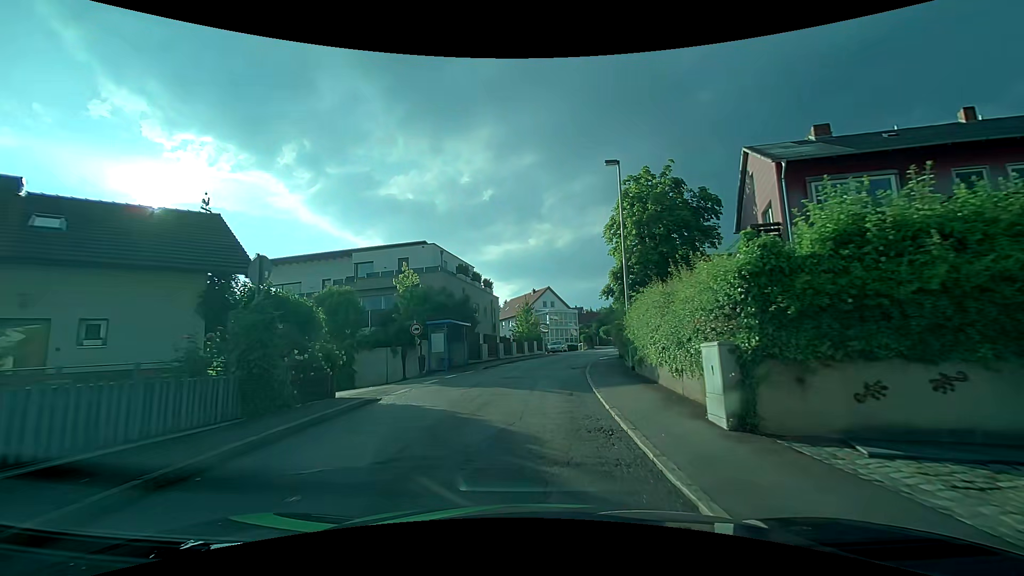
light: Day
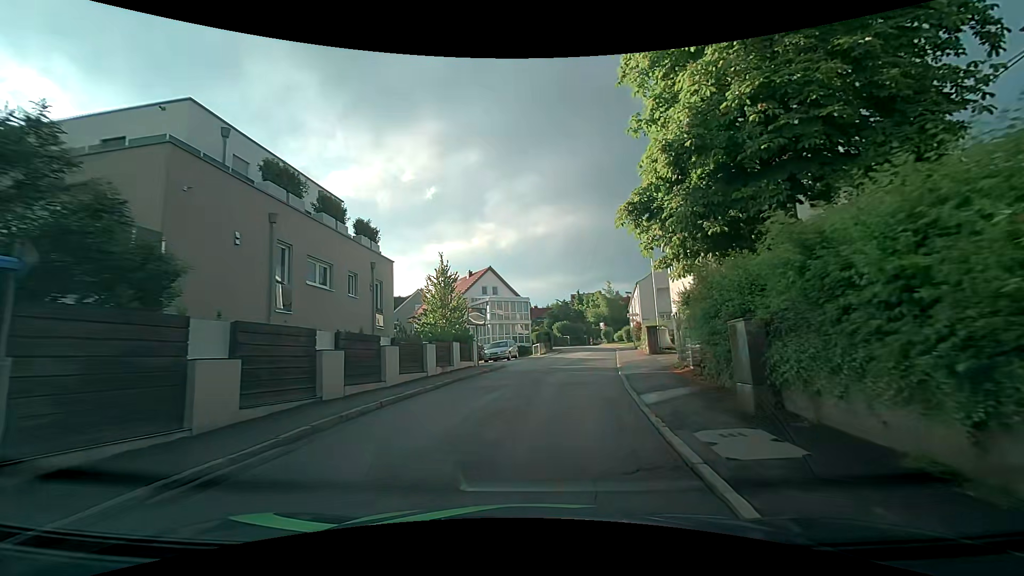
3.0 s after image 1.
(+1.0, +23.3) m; +6°
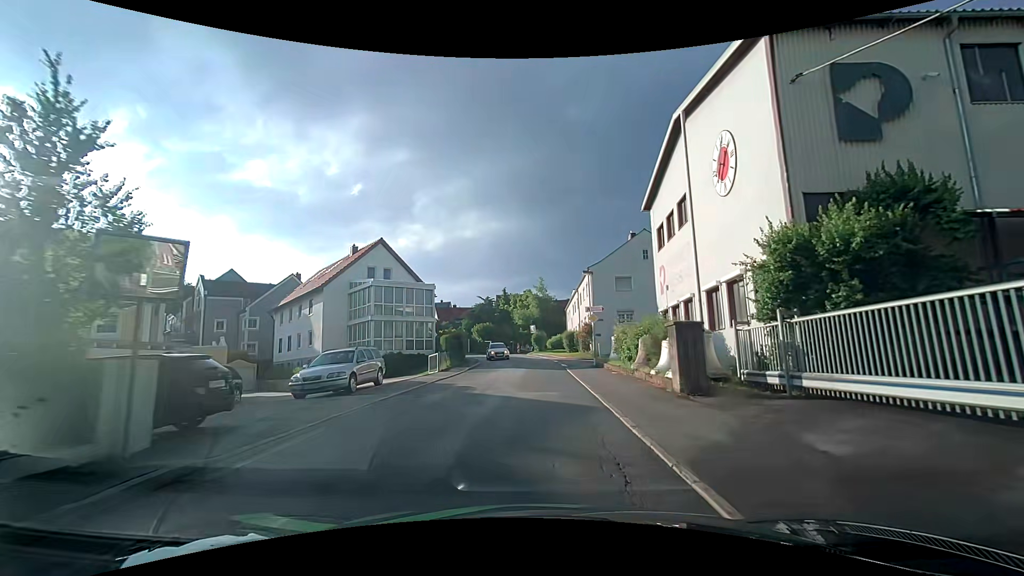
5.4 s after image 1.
(+1.3, +18.0) m; +9°
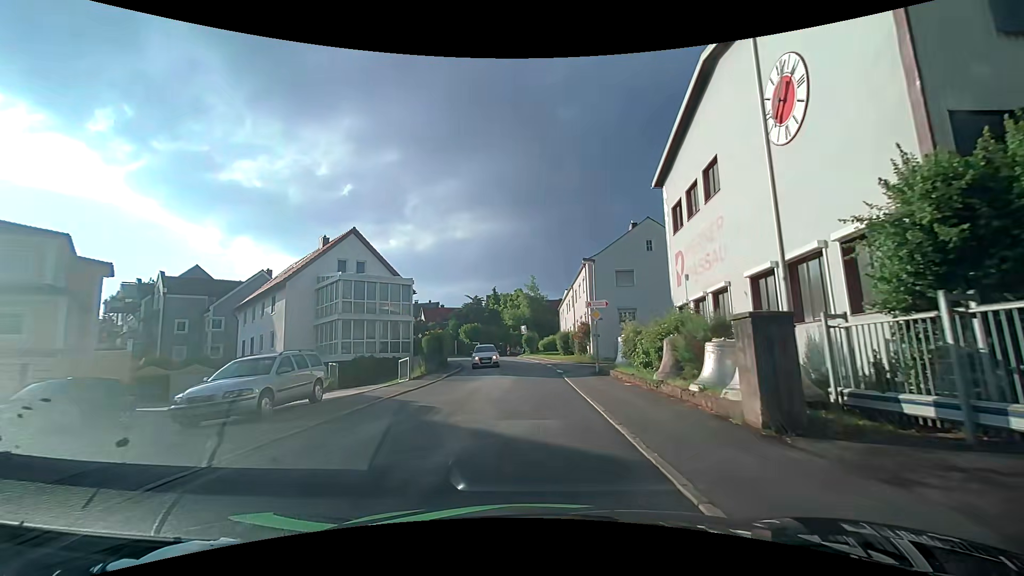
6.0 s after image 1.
(0.0, +4.5) m; +1°
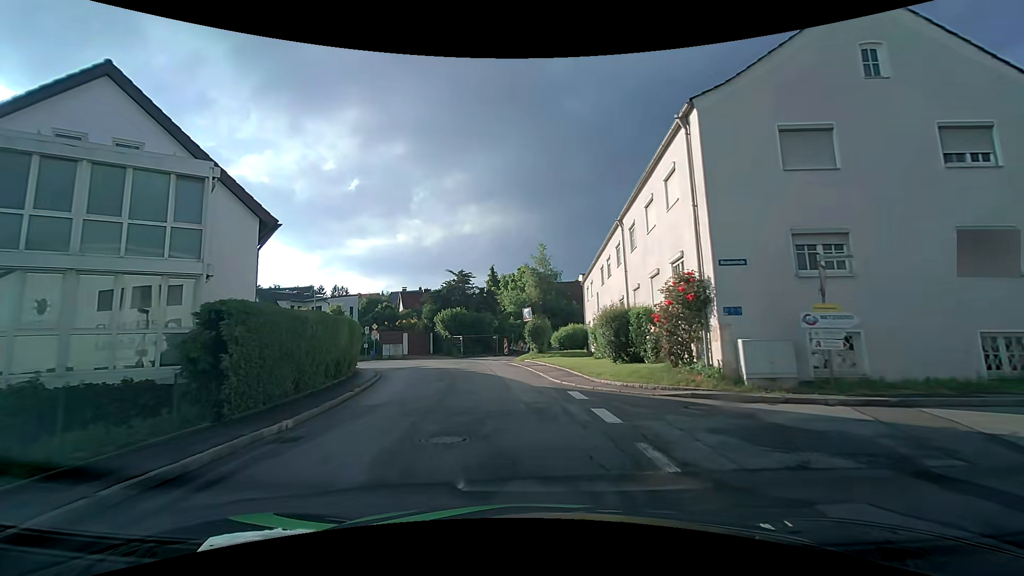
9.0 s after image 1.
(+0.1, +23.1) m; -1°
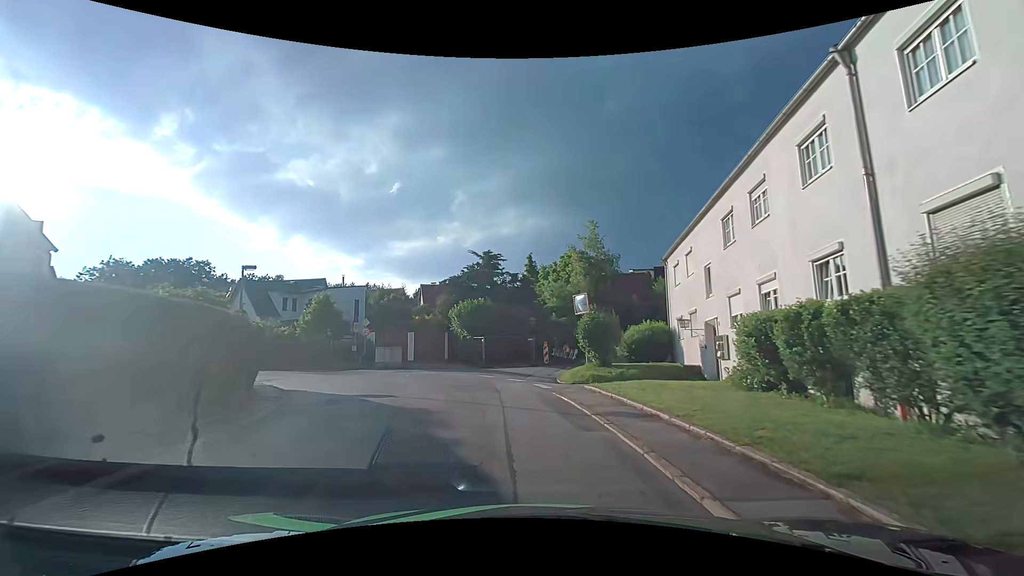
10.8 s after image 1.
(-0.6, +13.6) m; -5°
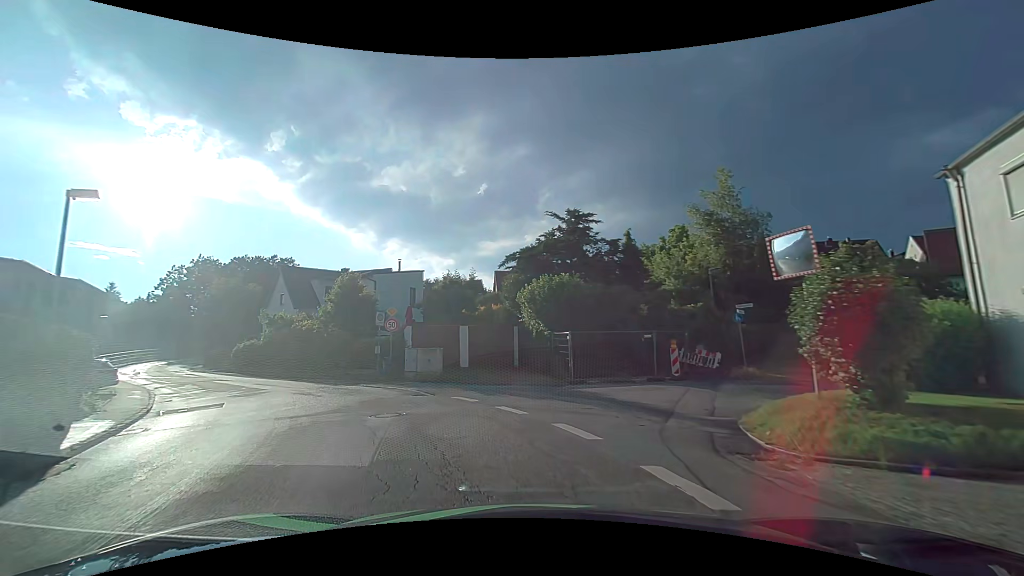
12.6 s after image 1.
(-0.7, +12.8) m; -10°
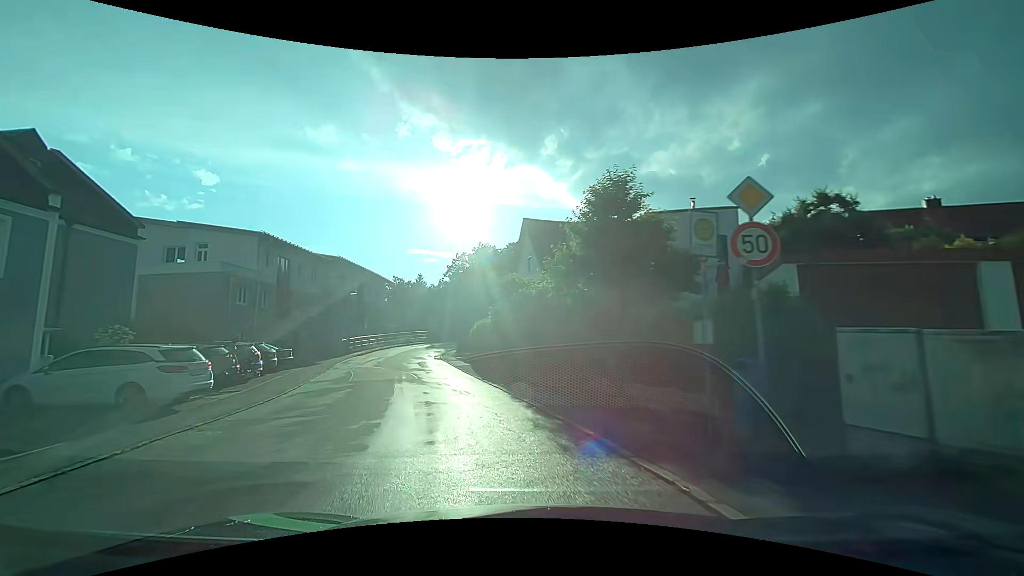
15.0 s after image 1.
(-4.5, +16.0) m; -31°
